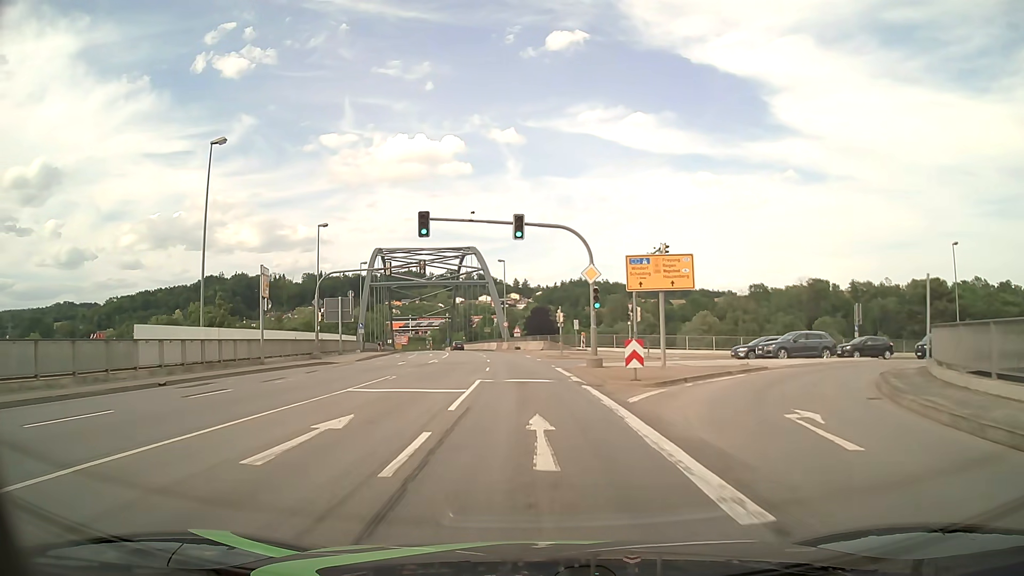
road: primary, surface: asphalt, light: Day
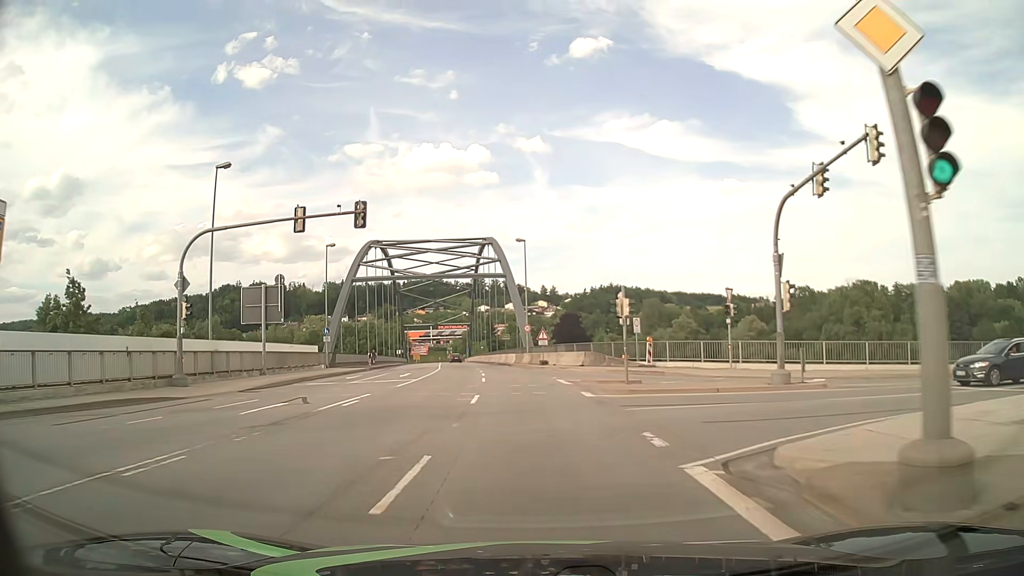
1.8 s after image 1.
(-0.4, +21.8) m; -3°
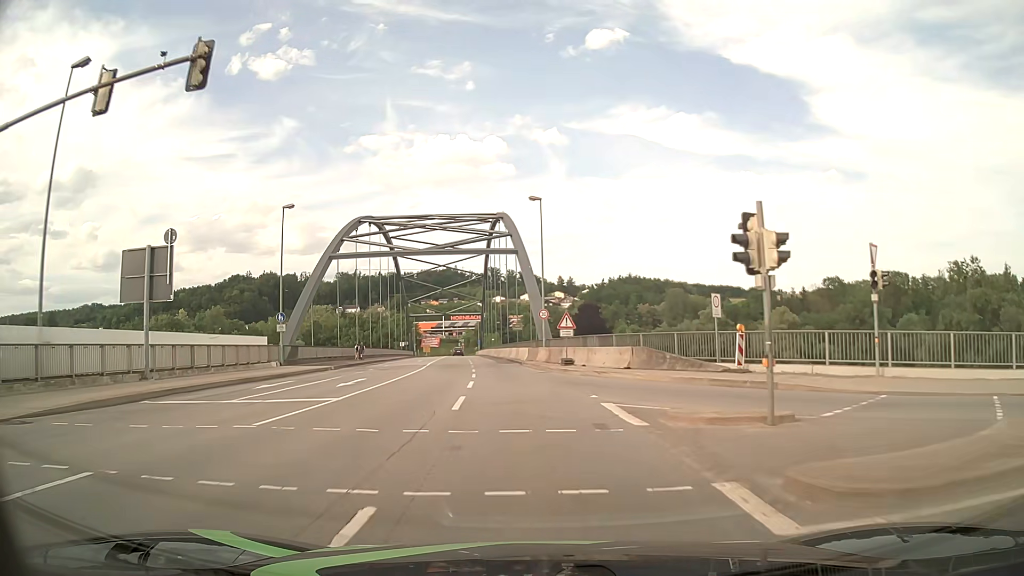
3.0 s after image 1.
(-0.1, +13.4) m; -1°
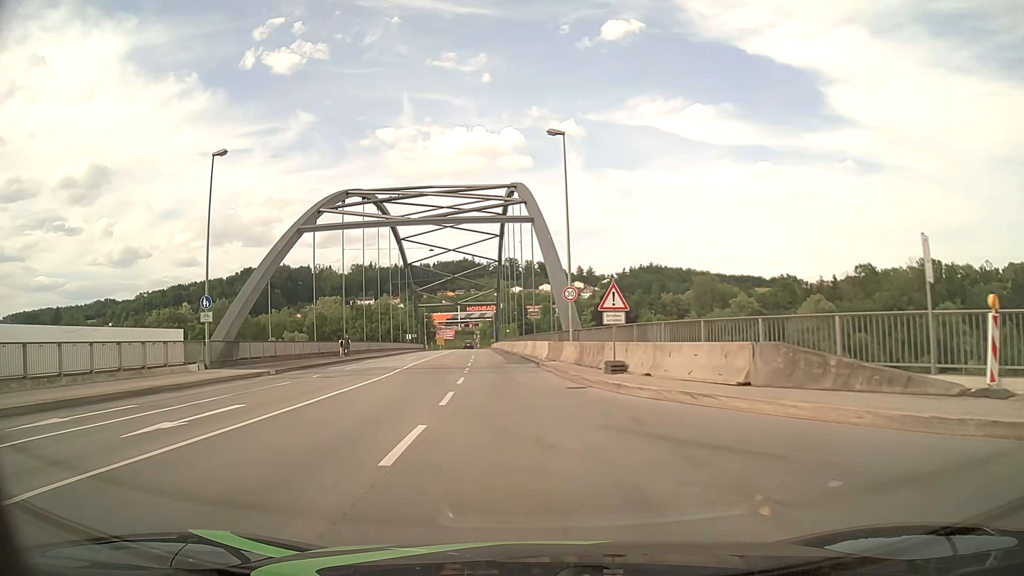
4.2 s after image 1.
(-0.1, +12.4) m; -2°
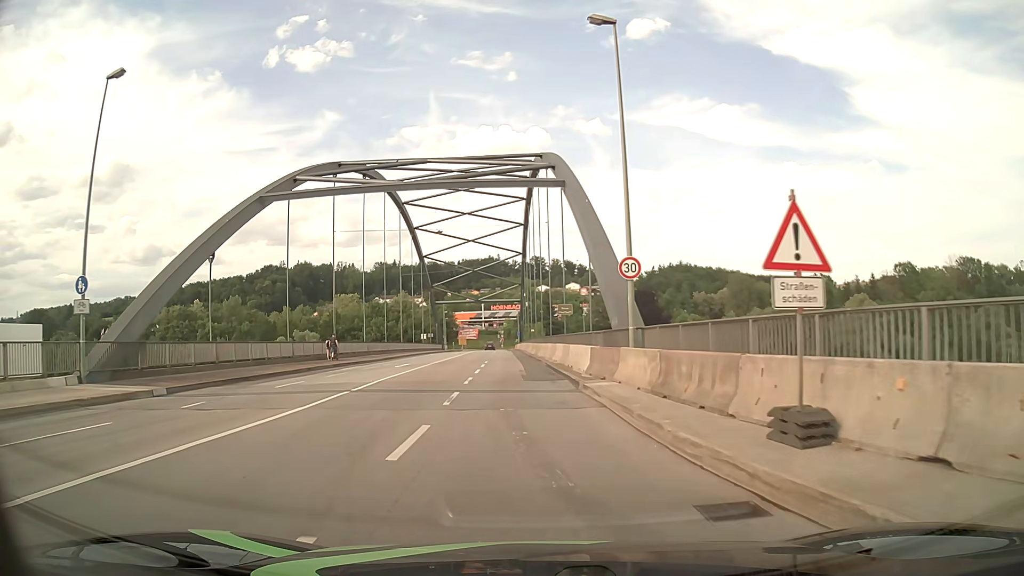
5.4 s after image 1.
(-0.2, +11.3) m; -2°
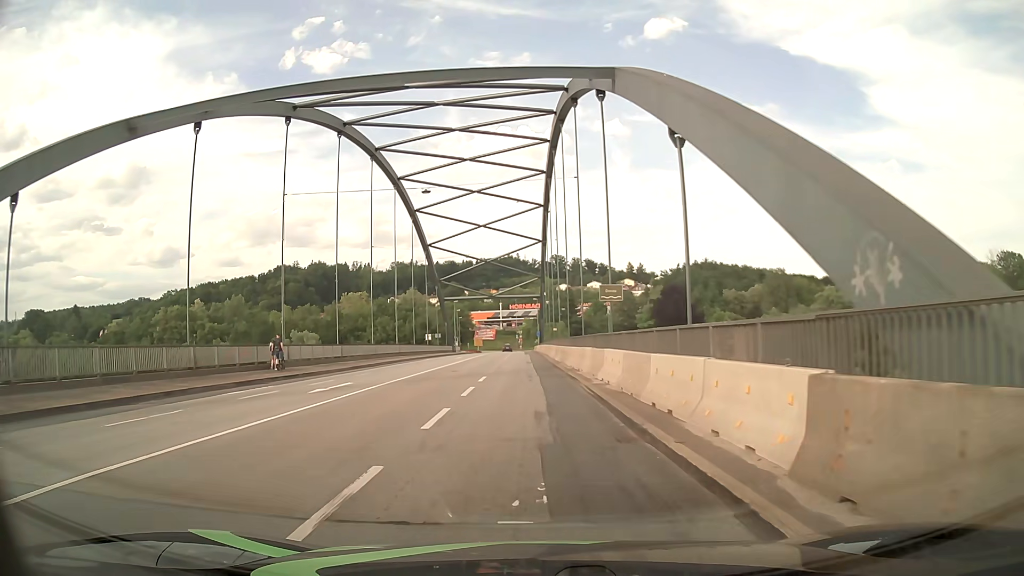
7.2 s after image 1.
(-0.2, +15.4) m; -1°
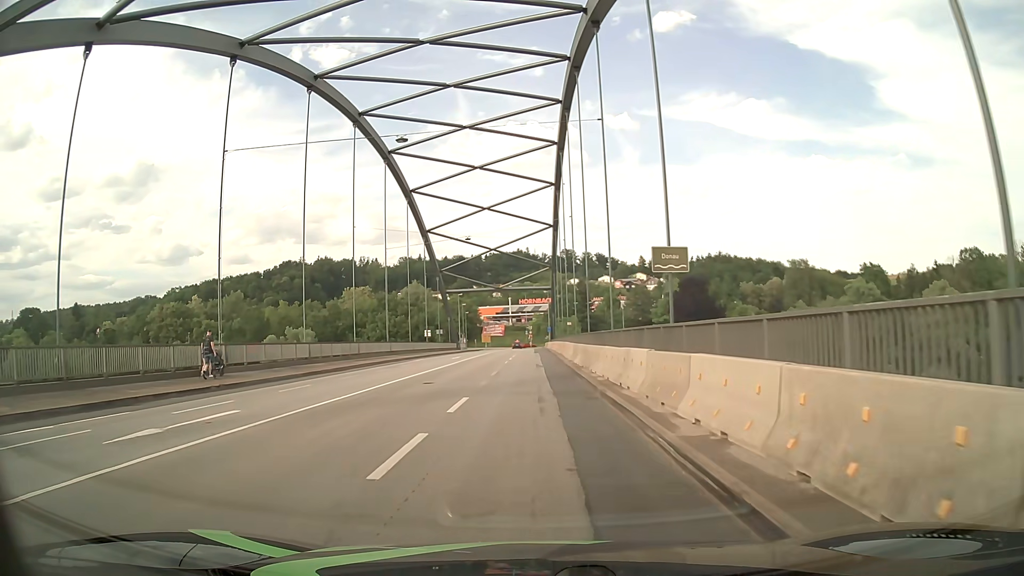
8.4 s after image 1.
(-0.1, +9.7) m; -1°
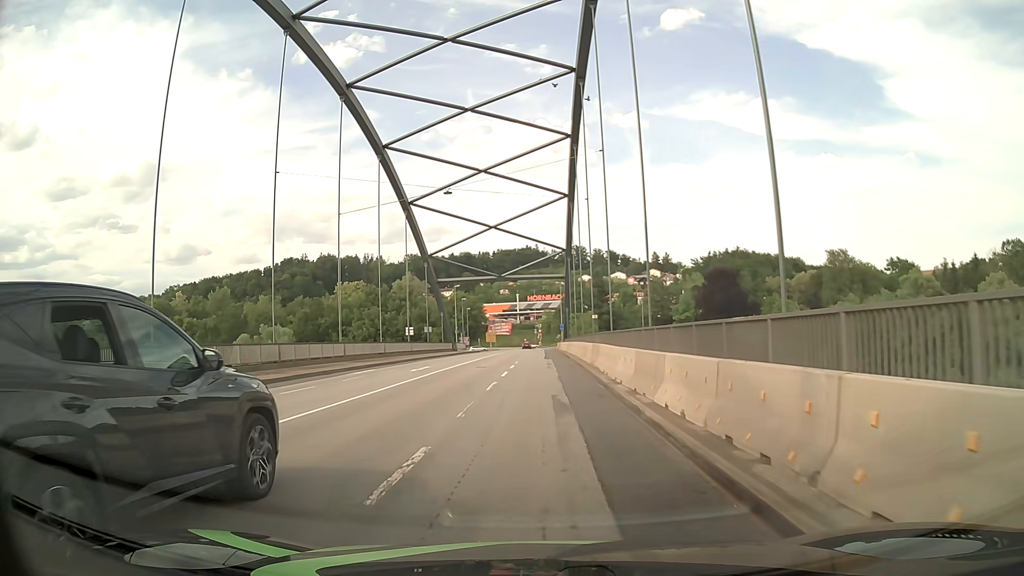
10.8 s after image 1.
(0.0, +18.8) m; 0°
(0, +10) (0, +20) (0, +30) (0, +40) (0, +50) (0, +60) (0, +70) (0, +80) (0, +90) (0, +100) m
